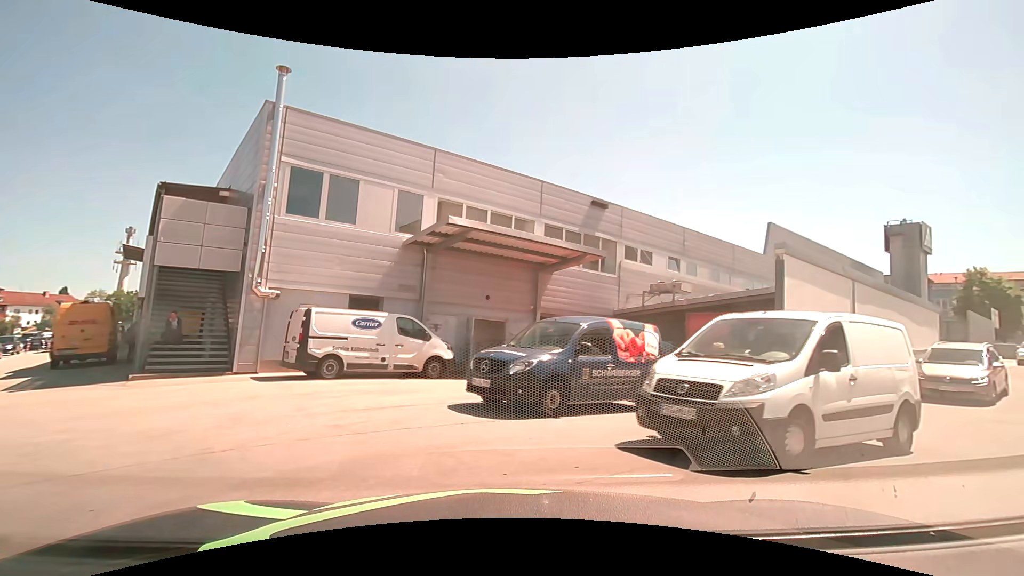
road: service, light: Day
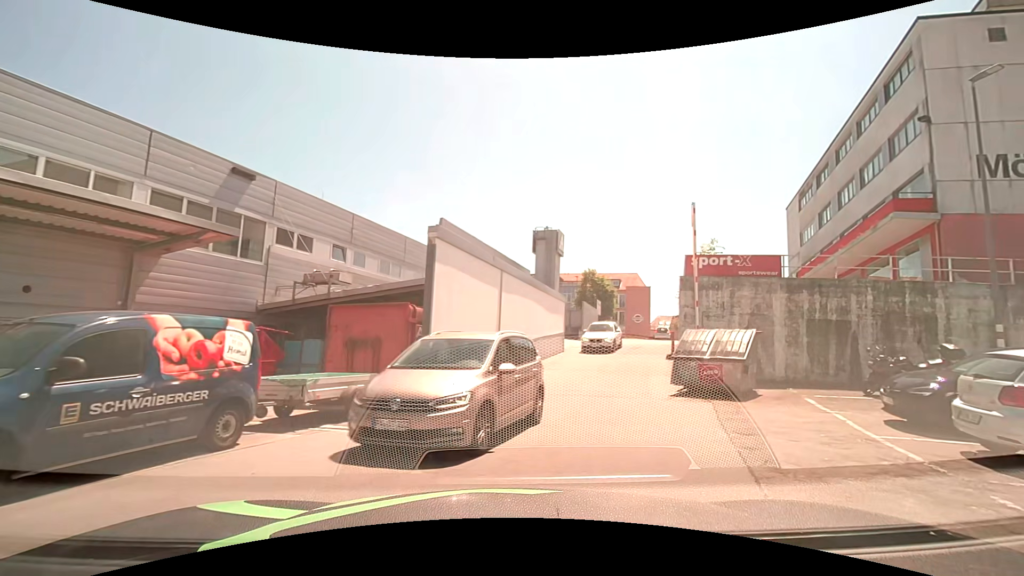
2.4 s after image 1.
(+1.0, +2.9) m; +43°
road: residential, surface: asphalt
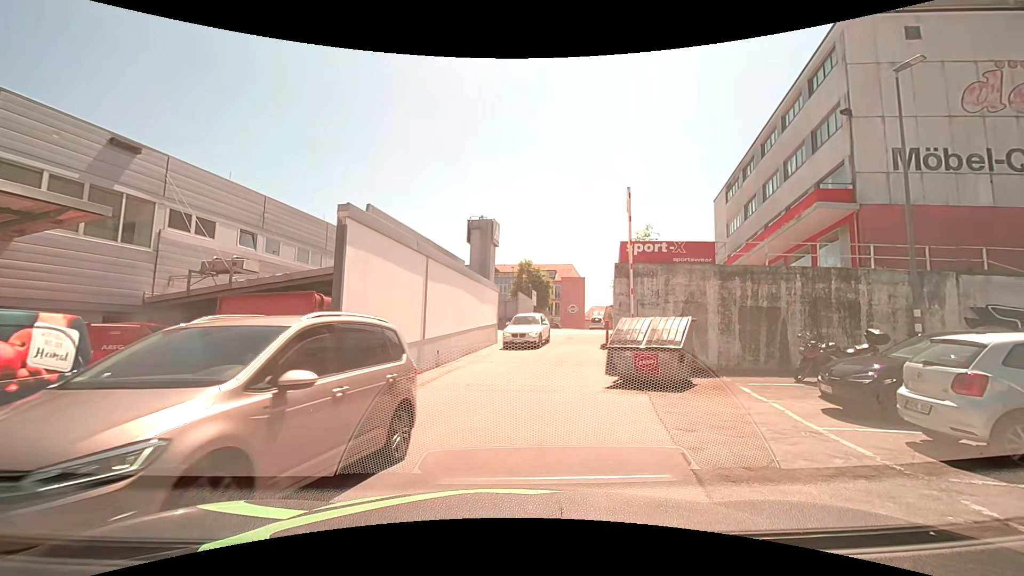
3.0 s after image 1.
(+0.1, +1.2) m; +6°
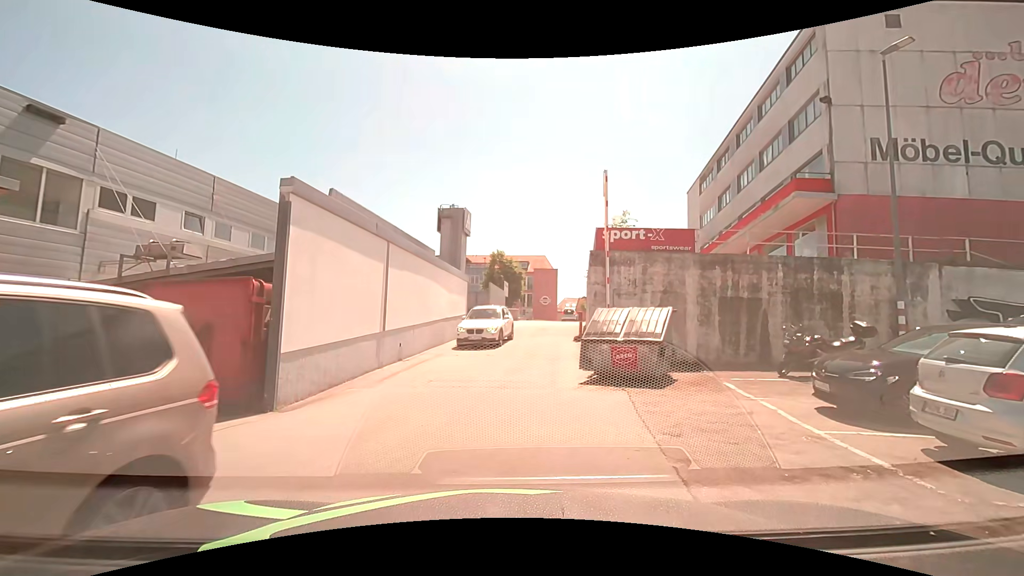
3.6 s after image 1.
(0.0, +1.1) m; +3°
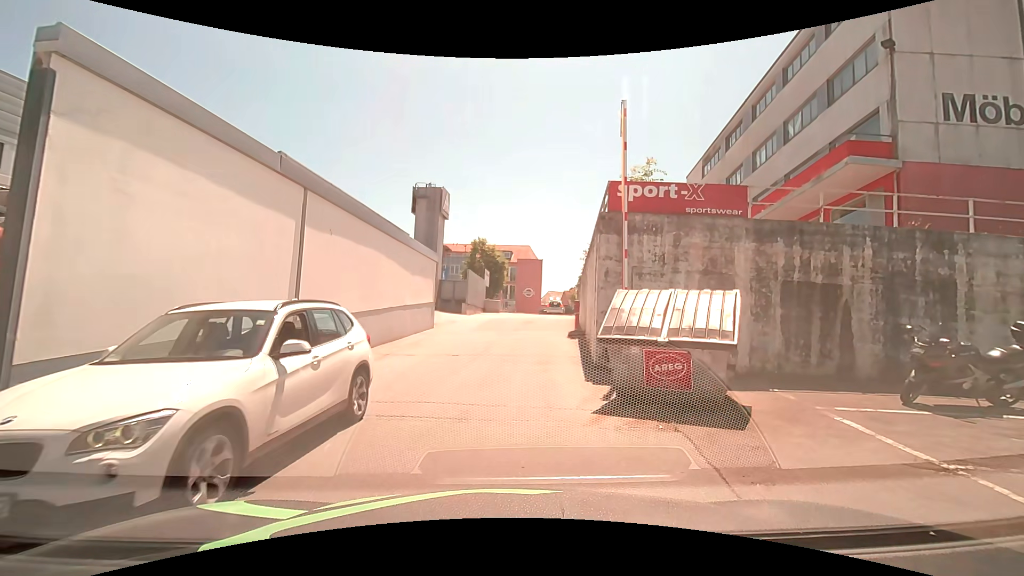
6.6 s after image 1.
(+0.1, +4.6) m; +3°
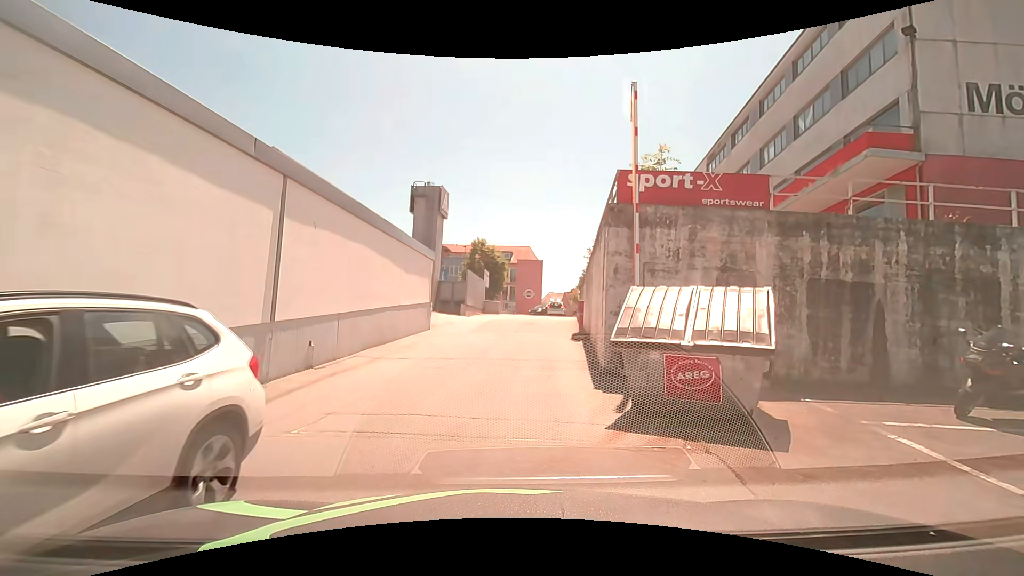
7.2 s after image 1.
(0.0, +0.9) m; -2°
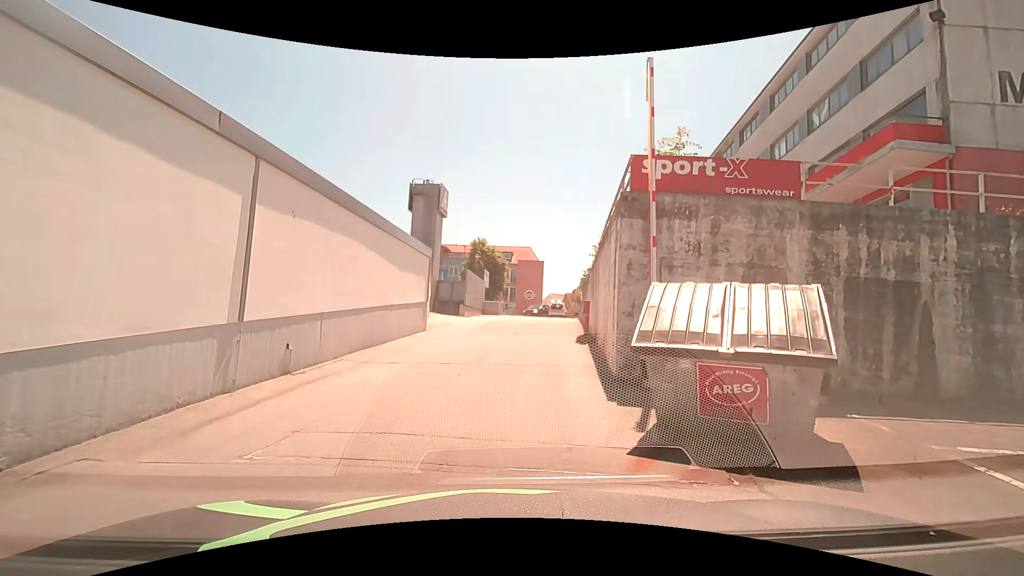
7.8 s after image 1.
(0.0, +1.1) m; 0°
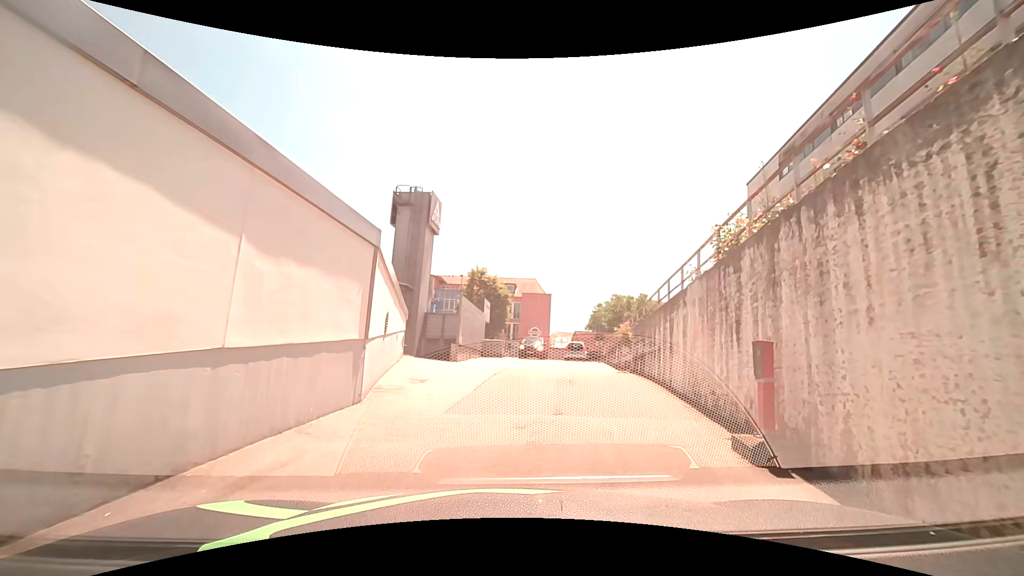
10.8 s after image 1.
(-0.4, +9.8) m; 0°
